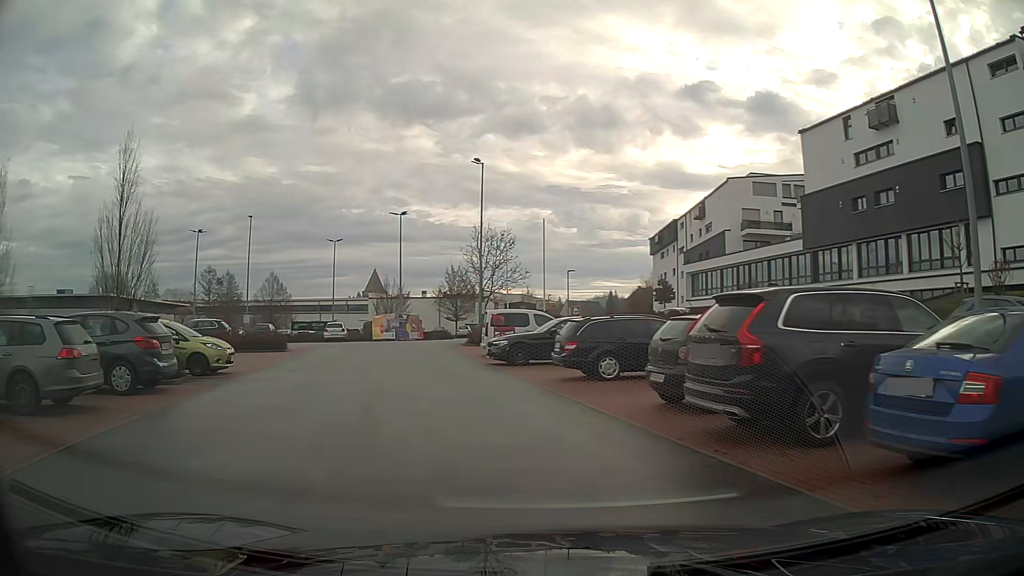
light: Day
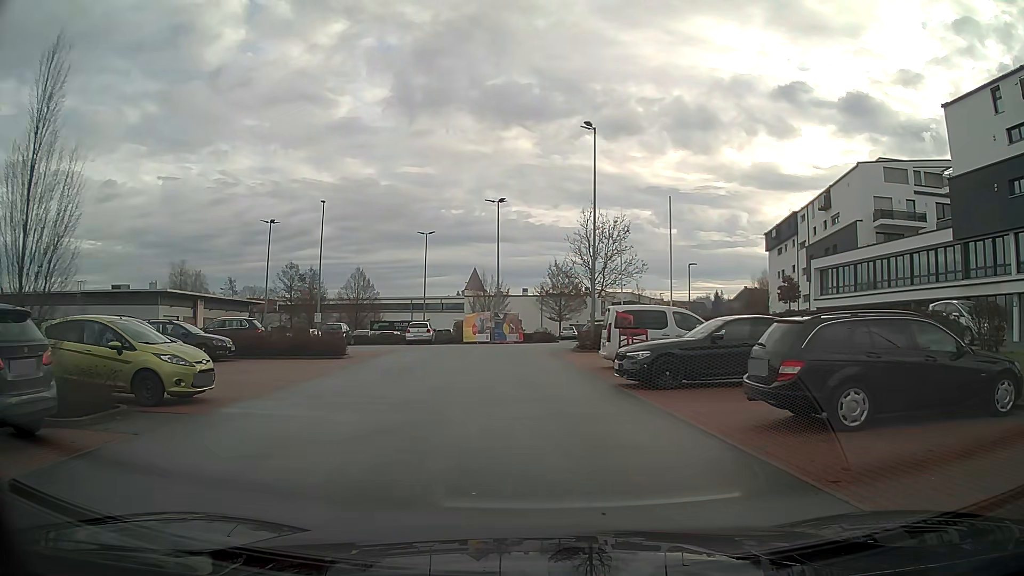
(-0.7, +7.1) m; -8°
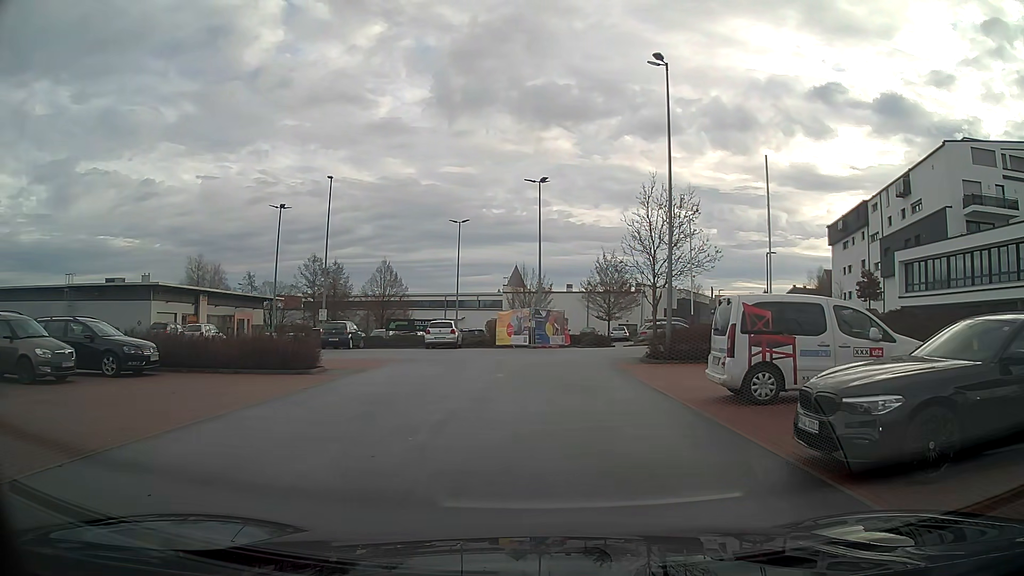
(-0.2, +8.1) m; -4°
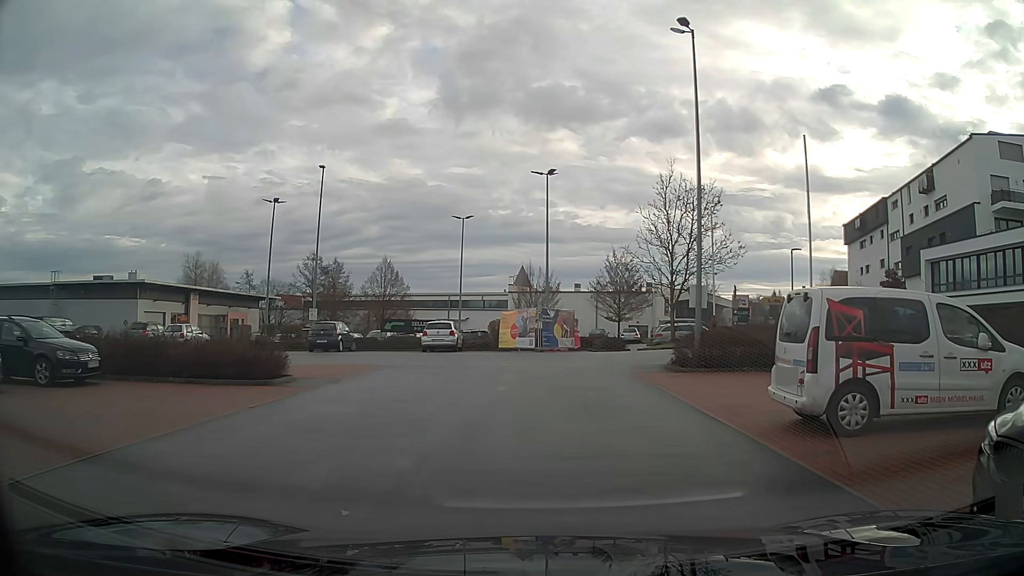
(0.0, +3.0) m; 0°
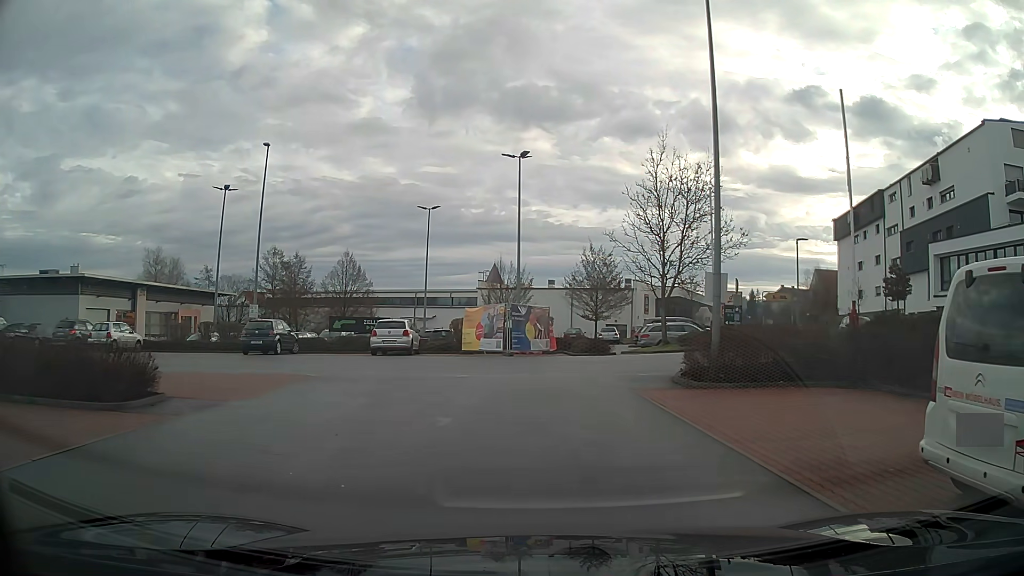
(+0.1, +4.7) m; +1°
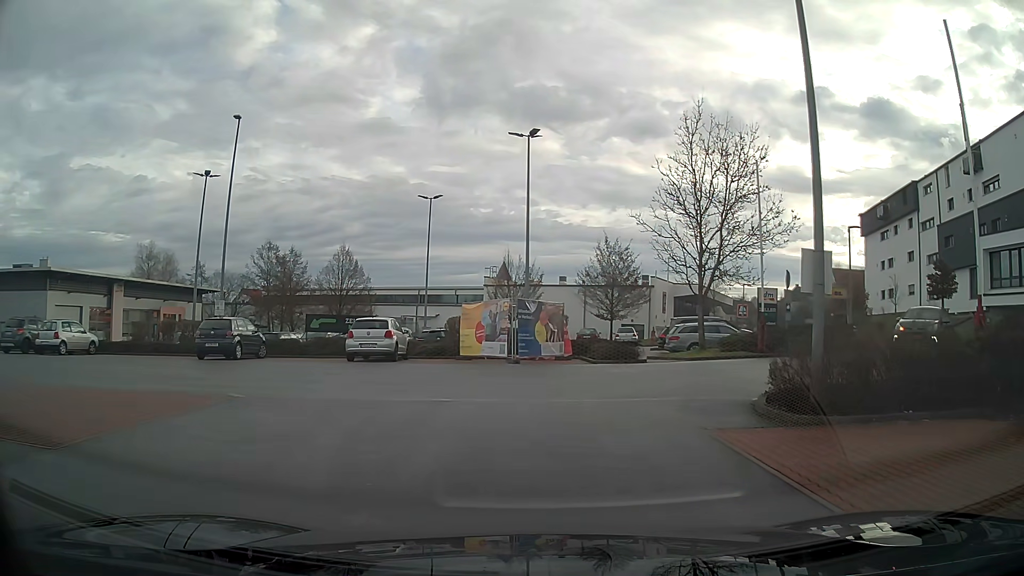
(0.0, +4.9) m; 0°
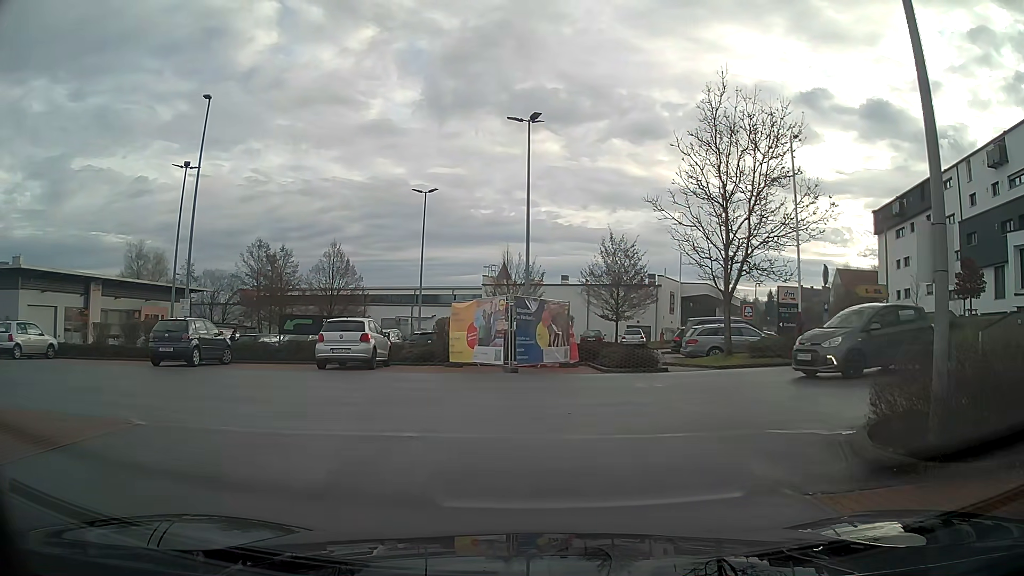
(0.0, +3.2) m; 0°
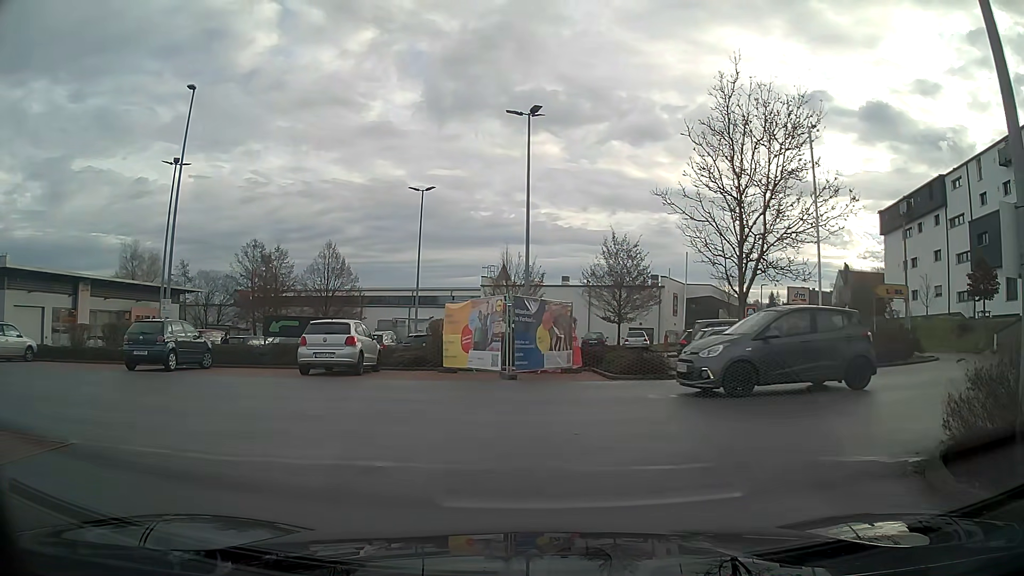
(0.0, +1.5) m; 0°
